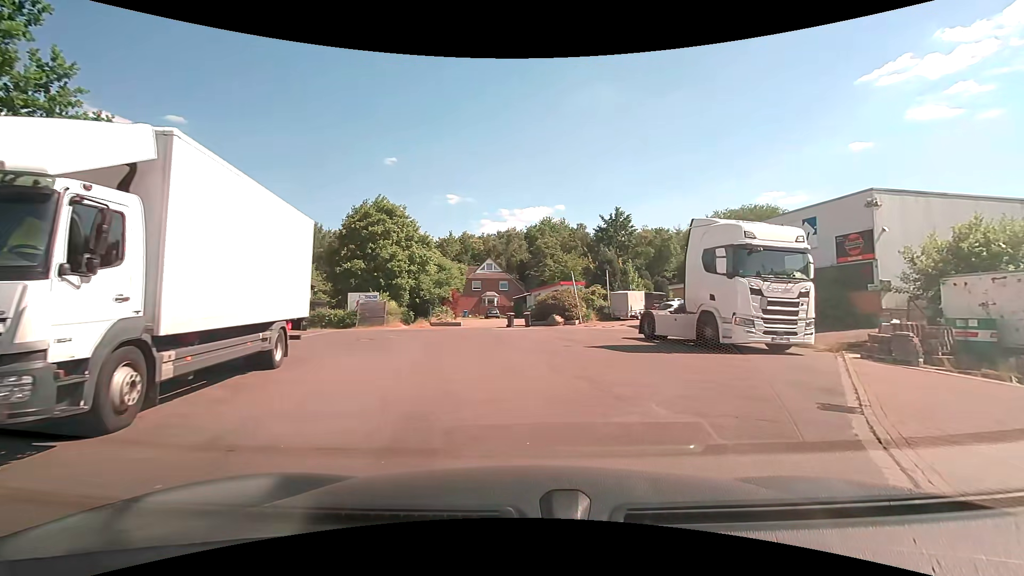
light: Day
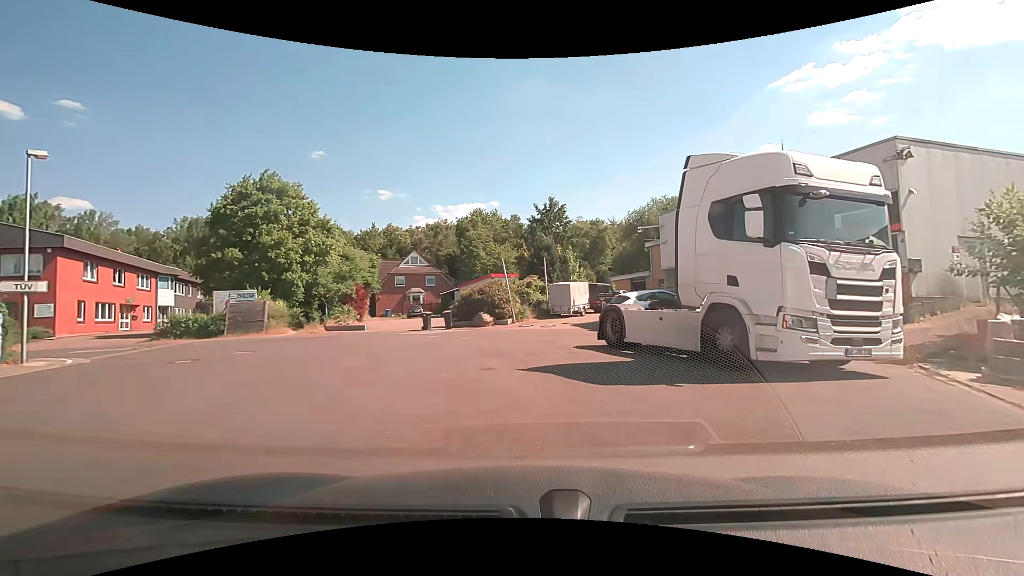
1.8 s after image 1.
(+0.6, +6.5) m; +7°
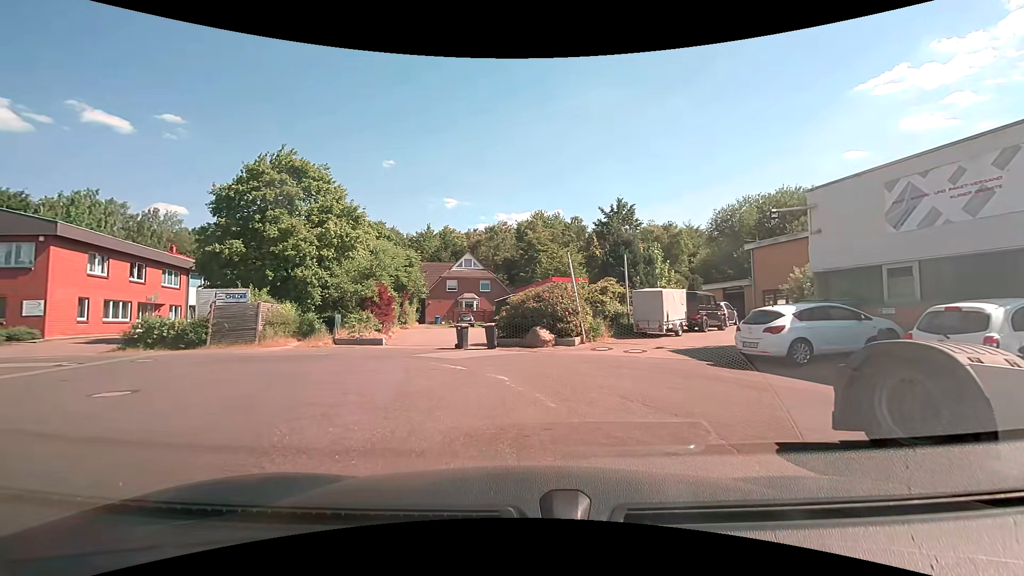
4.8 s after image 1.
(-0.2, +7.5) m; -8°
